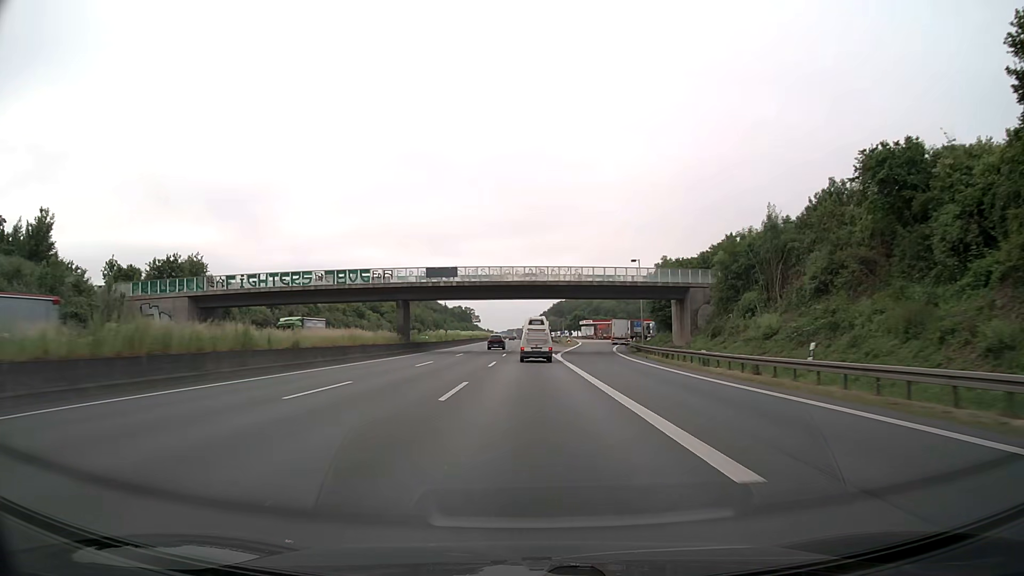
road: motorway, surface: asphalt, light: Day
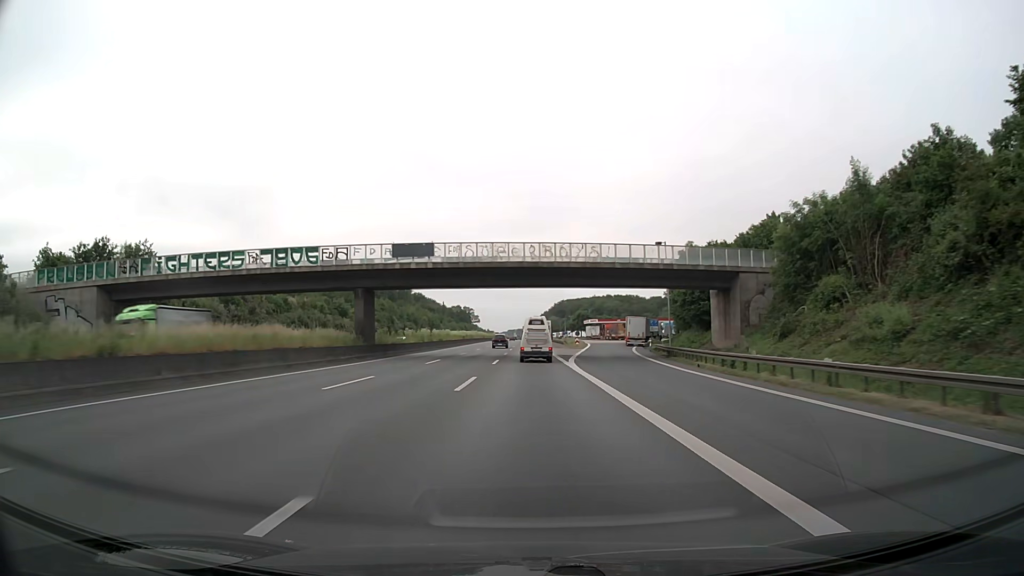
(0.0, +15.1) m; 0°
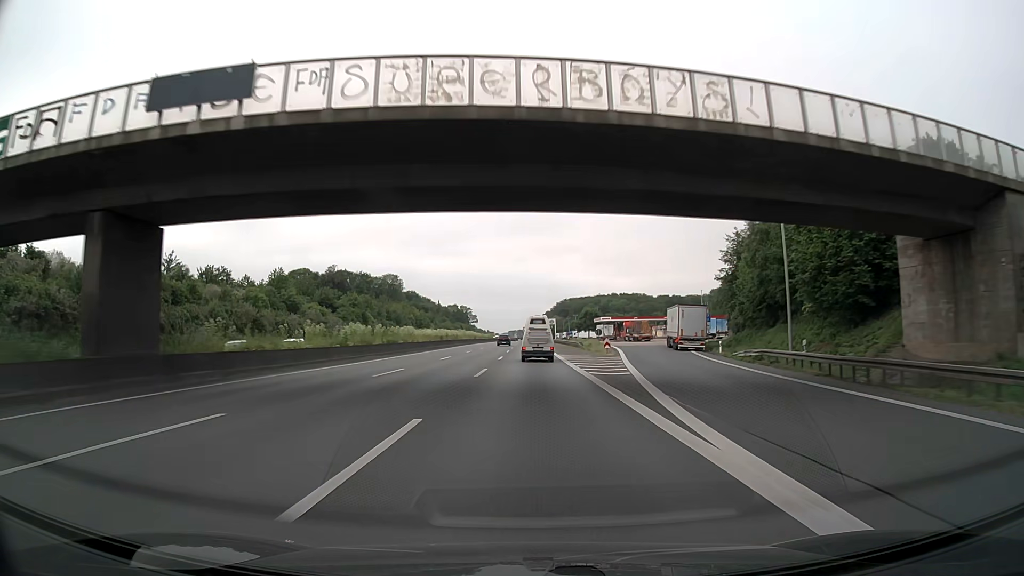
(0.0, +30.3) m; 0°
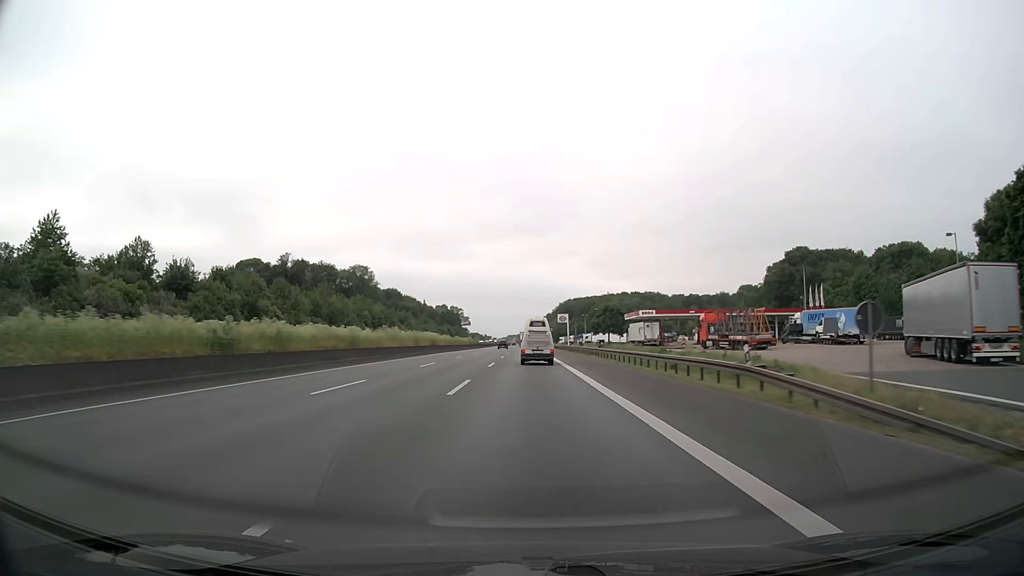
(+0.2, +60.4) m; 0°
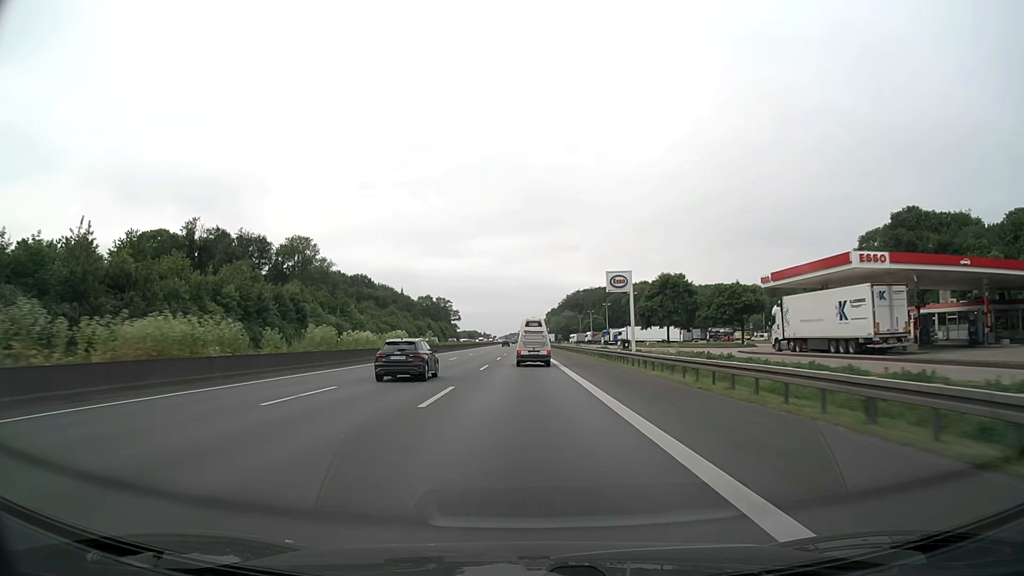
(-0.2, +74.8) m; 0°
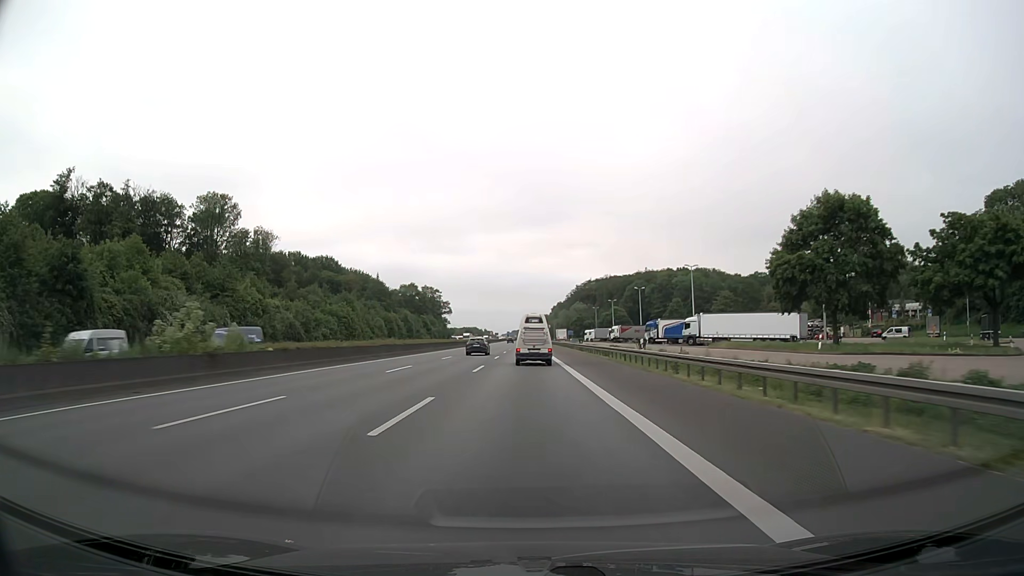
(-0.2, +58.6) m; 0°
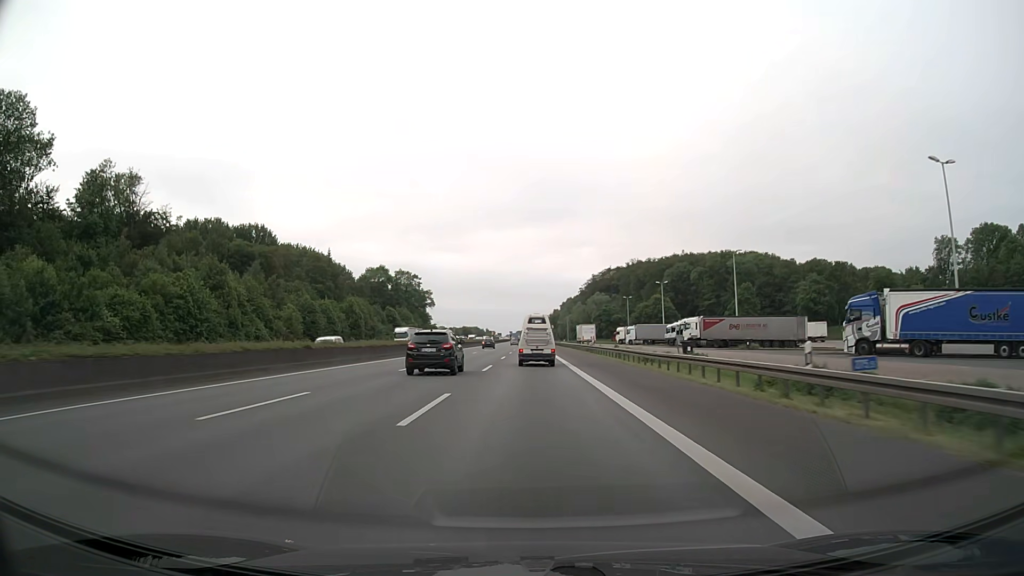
(-0.5, +71.0) m; -1°
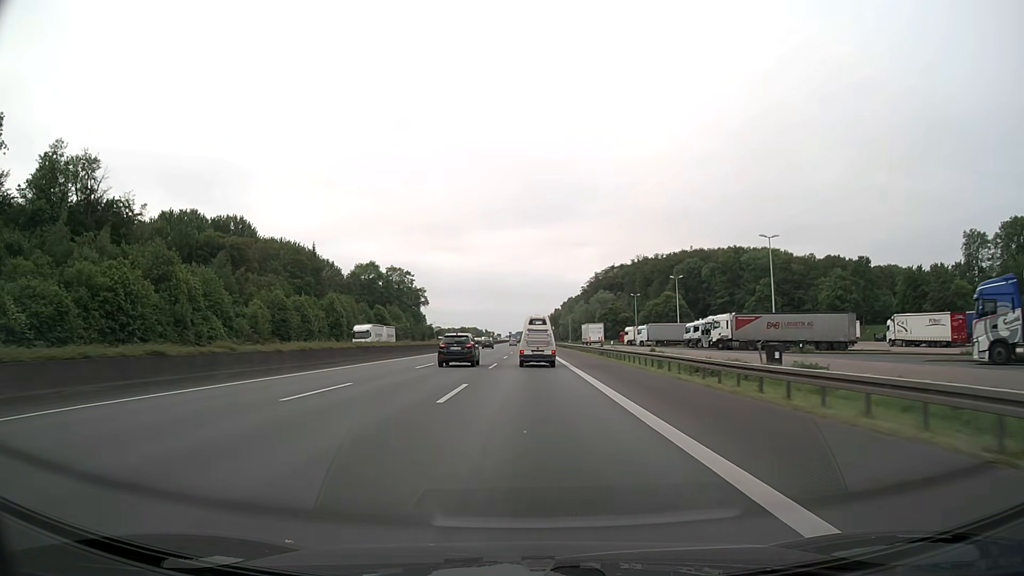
(0.0, +14.0) m; 0°
(0, +10) (0, +20) (0, +30) (0, +40) (0, +50) (0, +60) (0, +70) (0, +80) (0, +90) (0, +100) m
